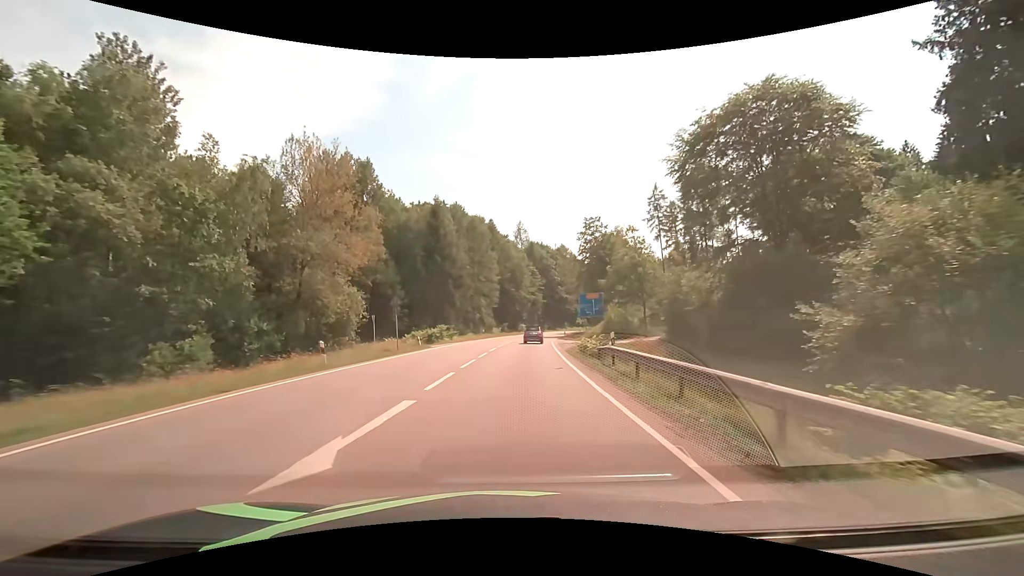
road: secondary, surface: asphalt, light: Day
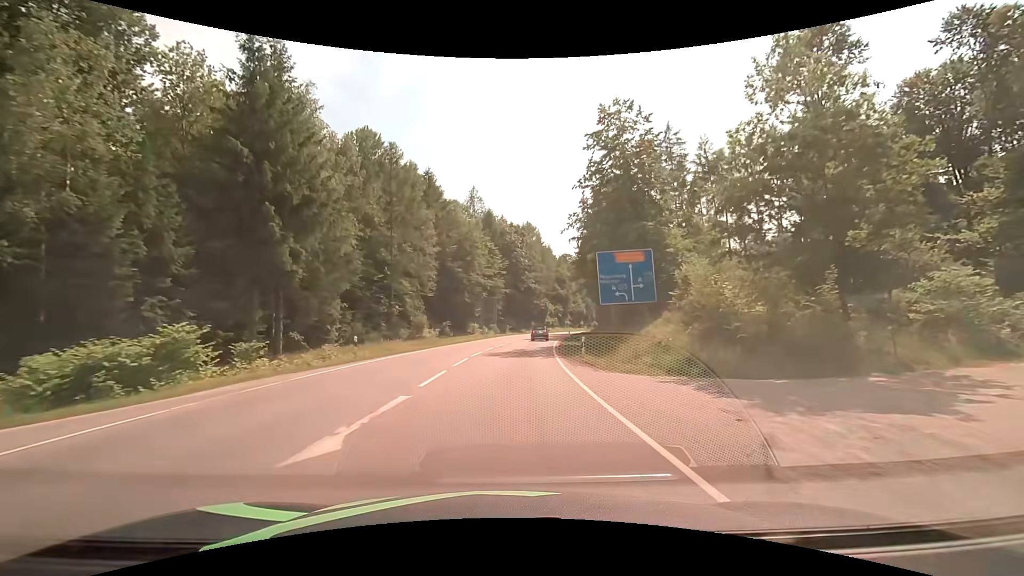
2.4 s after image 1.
(+1.7, +41.1) m; +5°
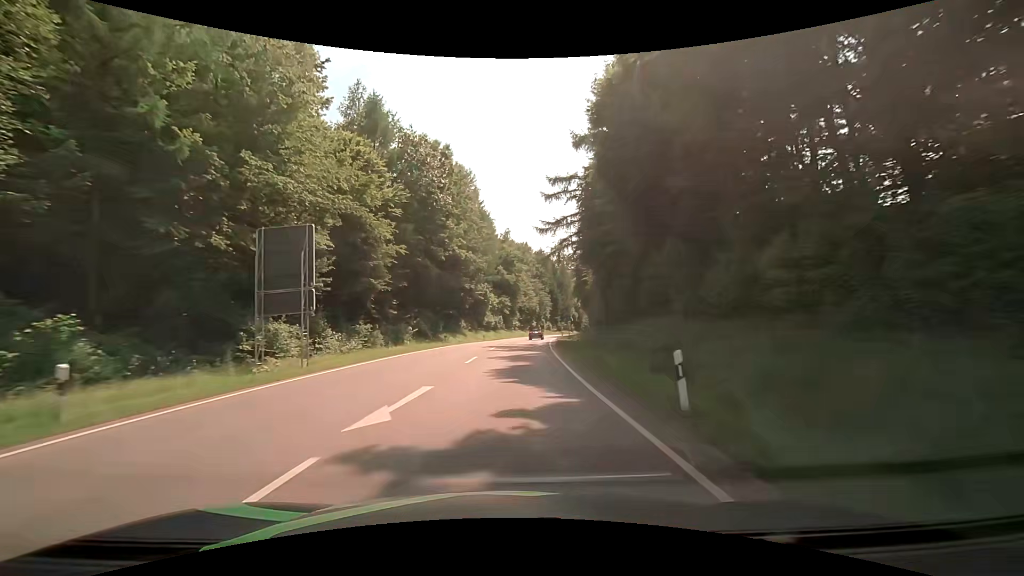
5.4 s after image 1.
(+3.5, +52.5) m; +7°
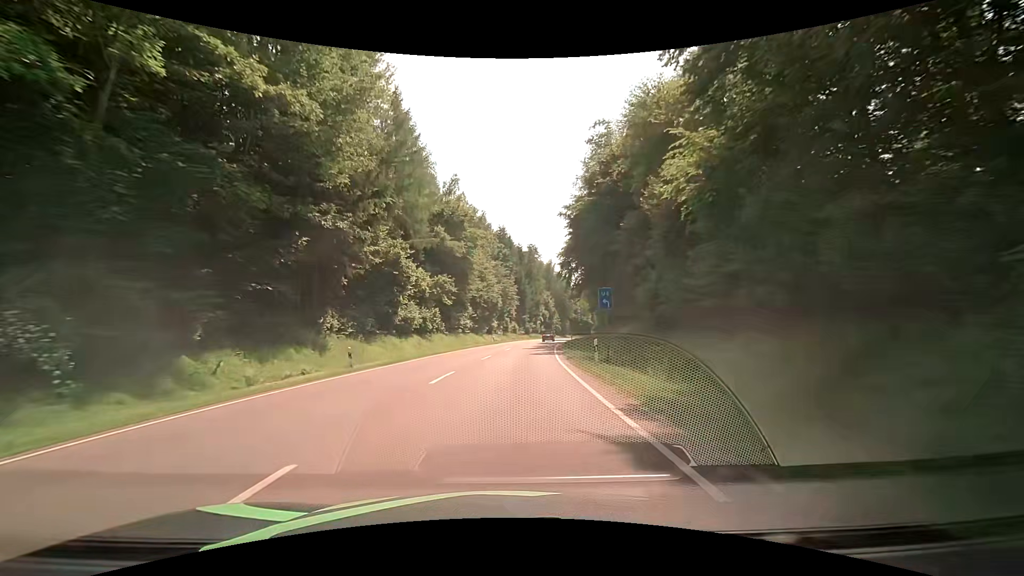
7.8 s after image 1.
(+1.7, +42.6) m; +4°
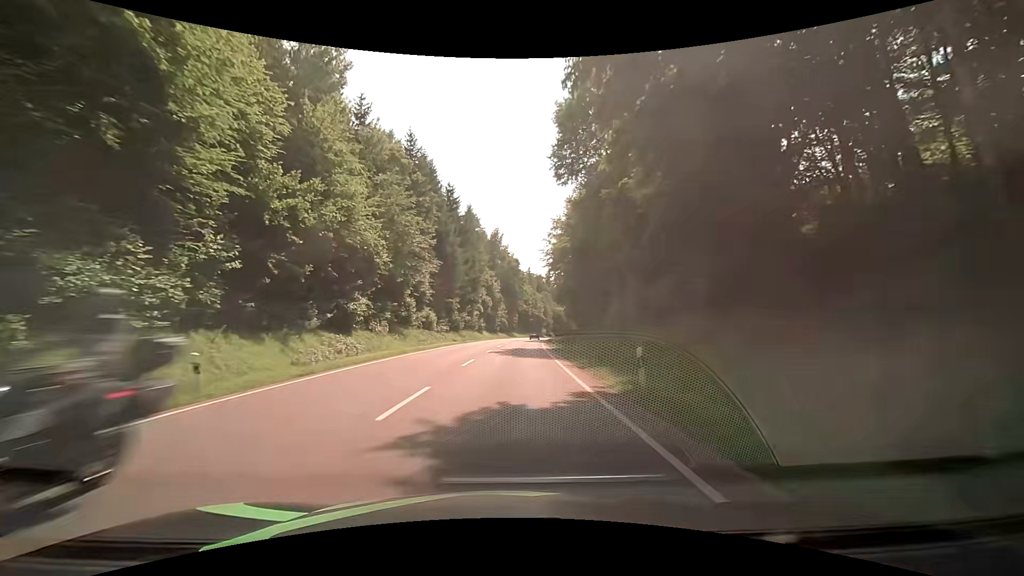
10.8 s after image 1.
(+4.2, +53.6) m; +7°
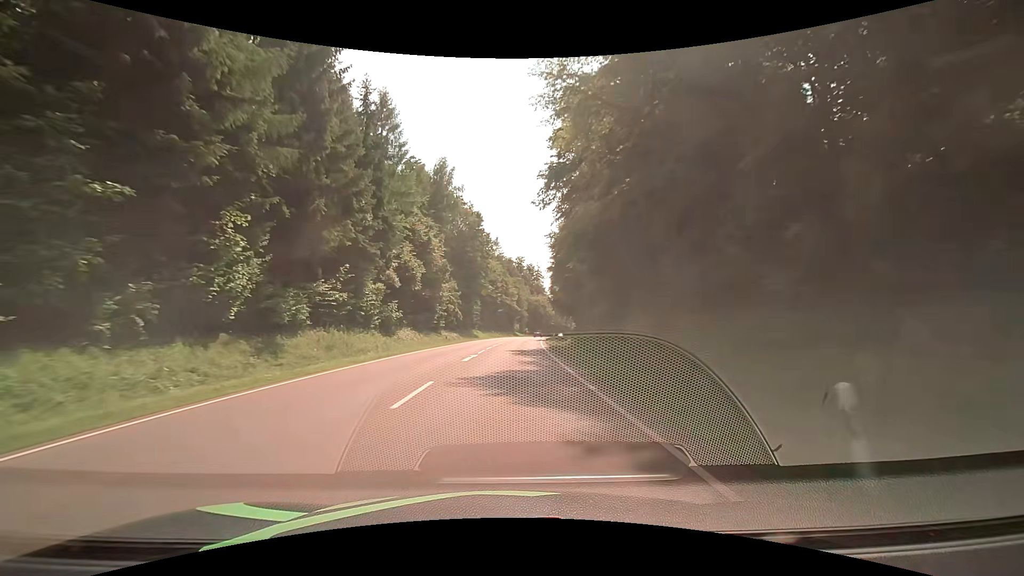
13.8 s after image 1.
(+2.1, +54.1) m; +4°
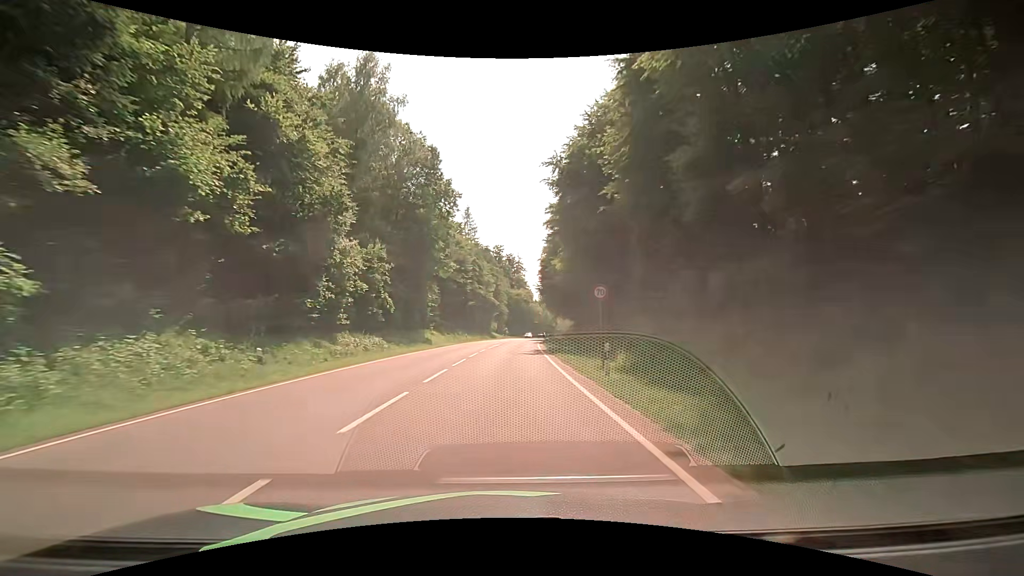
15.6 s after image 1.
(+1.0, +32.5) m; +3°
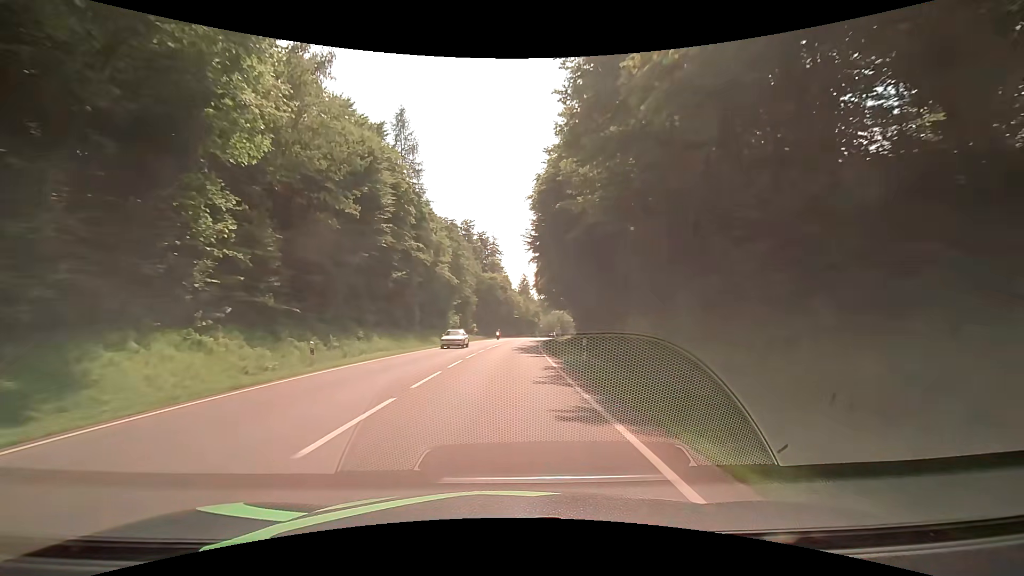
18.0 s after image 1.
(+1.1, +43.2) m; +3°
(0, +10) (0, +20) (+1, +30) (+1, +40) (+2, +50) (+3, +60) (+4, +70) (+5, +80) (+6, +90) (+7, +100) m
